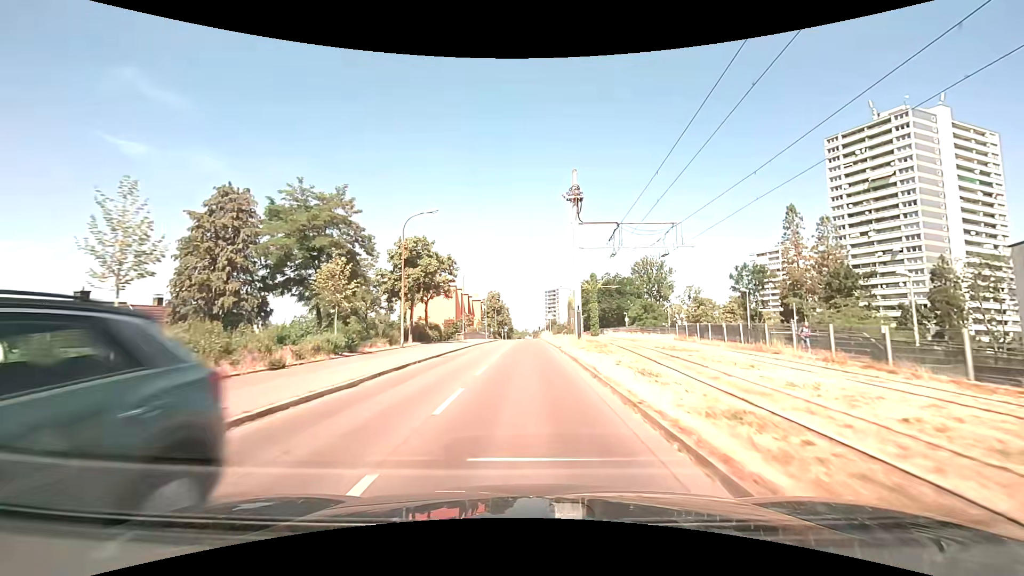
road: tertiary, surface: asphalt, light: Day
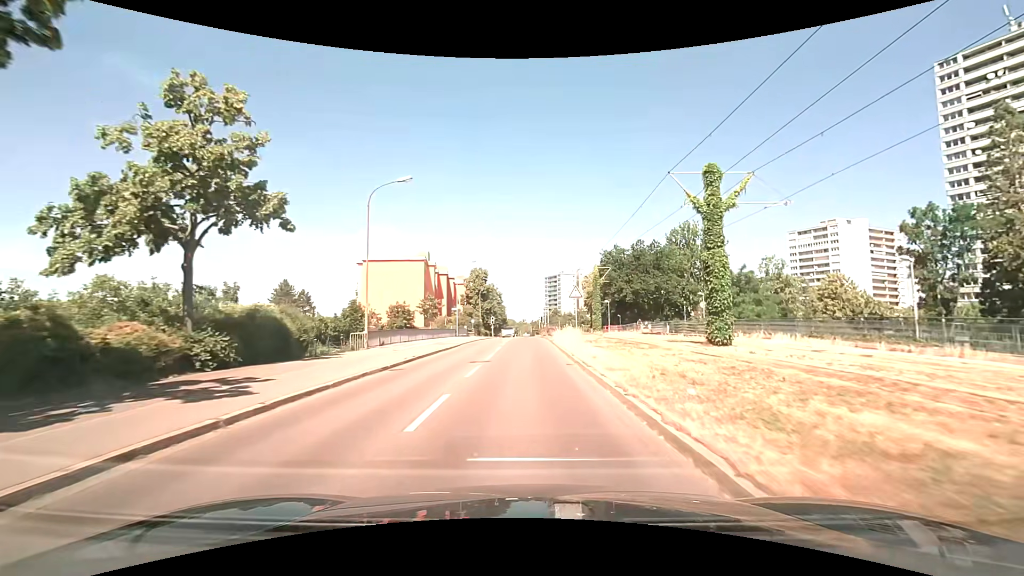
(+0.3, +37.6) m; +1°
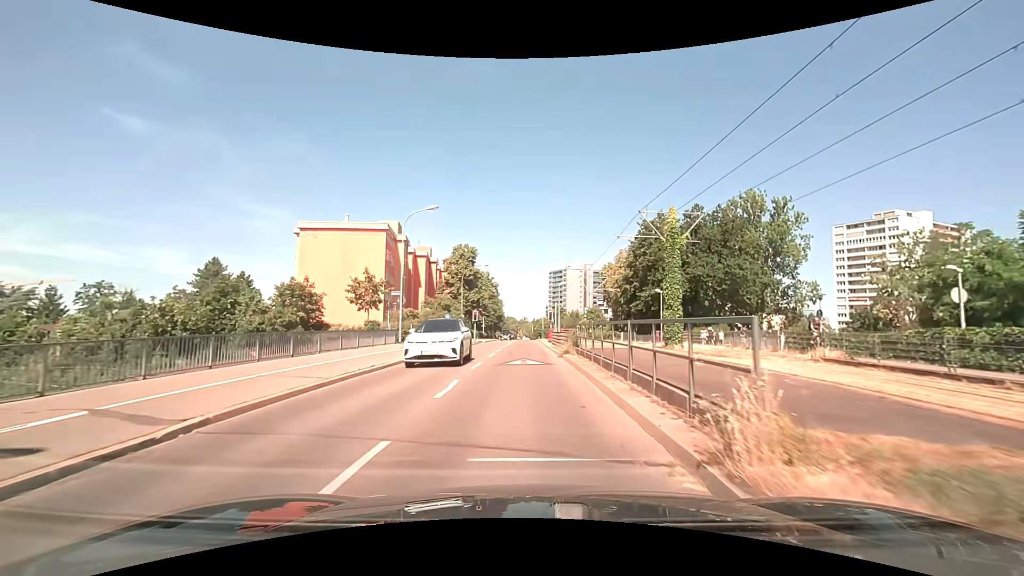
(0.0, +26.9) m; 0°
(0, +10) (0, +20) (0, +30) (0, +40) (0, +50) (0, +60) (0, +70) (0, +80) (0, +90) (0, +100) m
